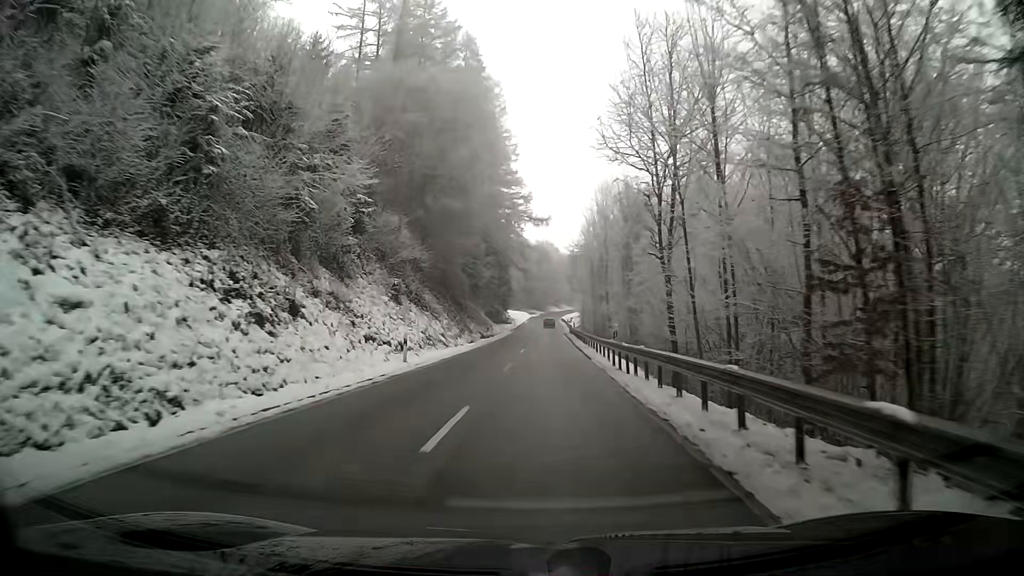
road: secondary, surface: asphalt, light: Day
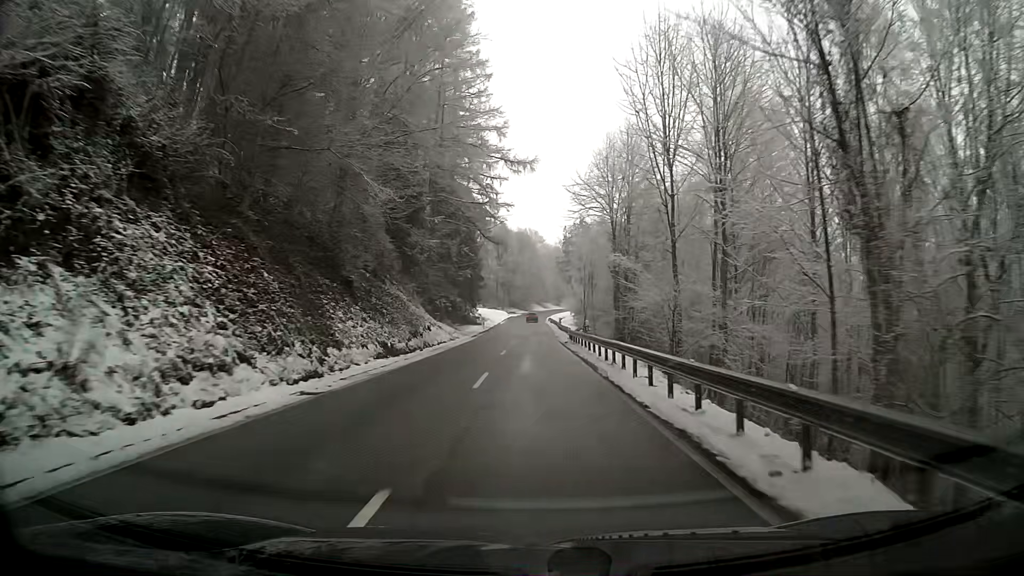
(+0.7, +30.6) m; +2°
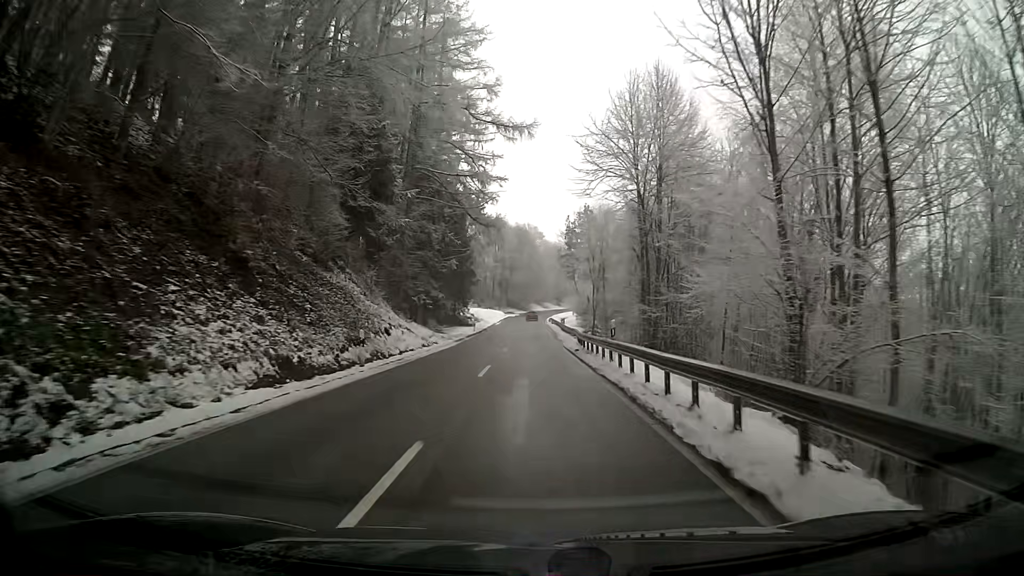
(0.0, +10.2) m; 0°
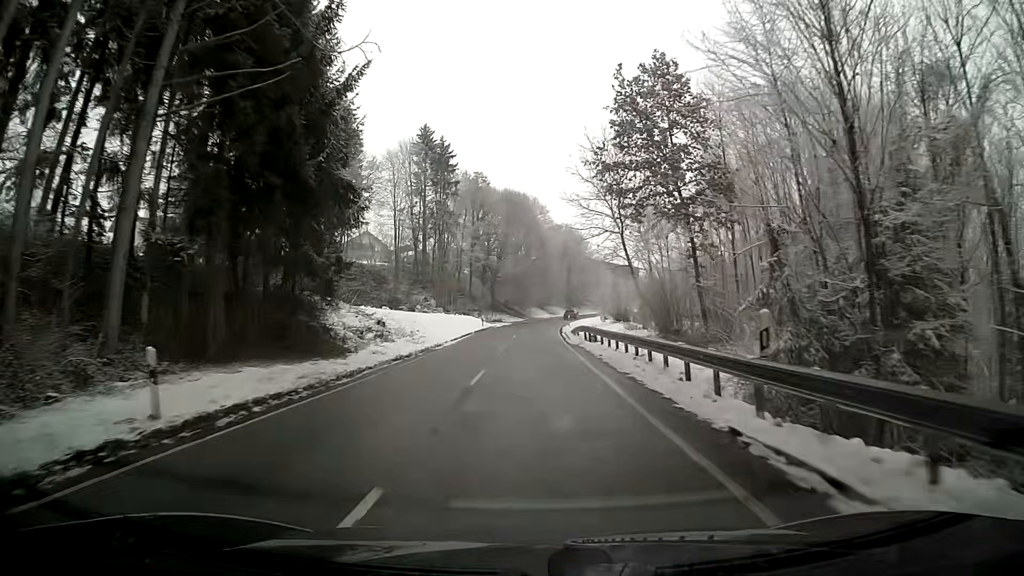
(-0.2, +51.8) m; 0°
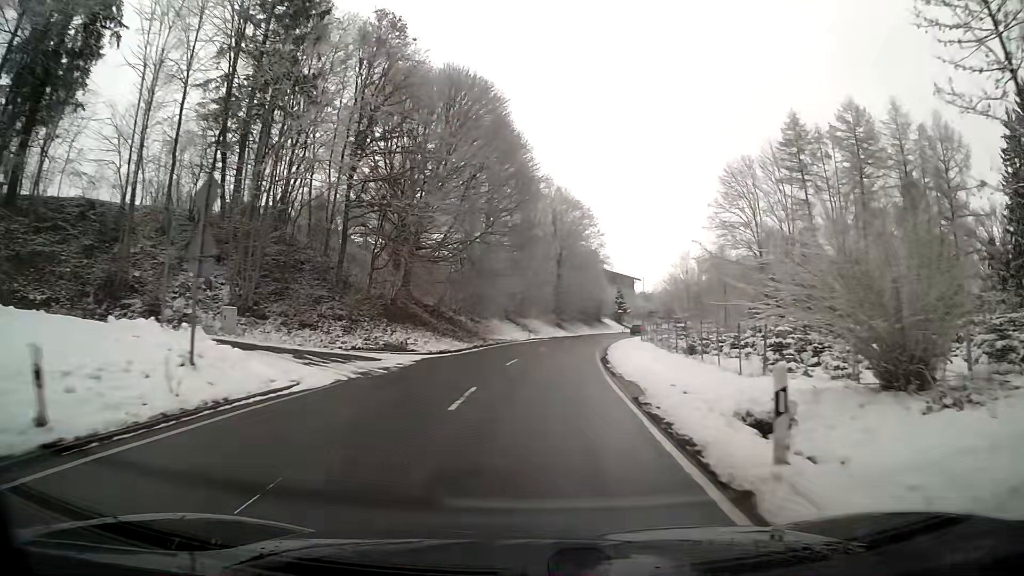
(+0.9, +52.5) m; +3°
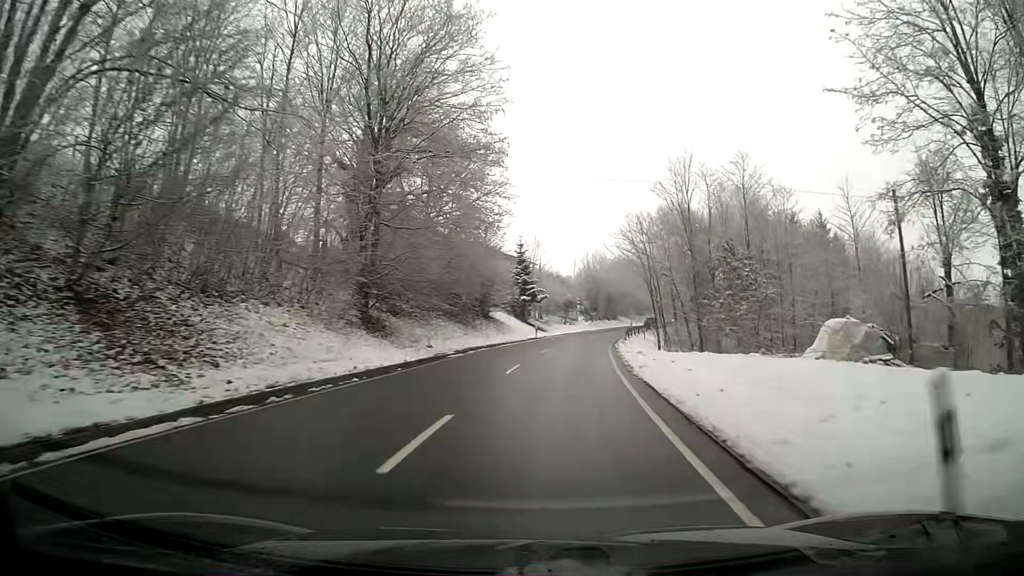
(+4.4, +52.1) m; +10°
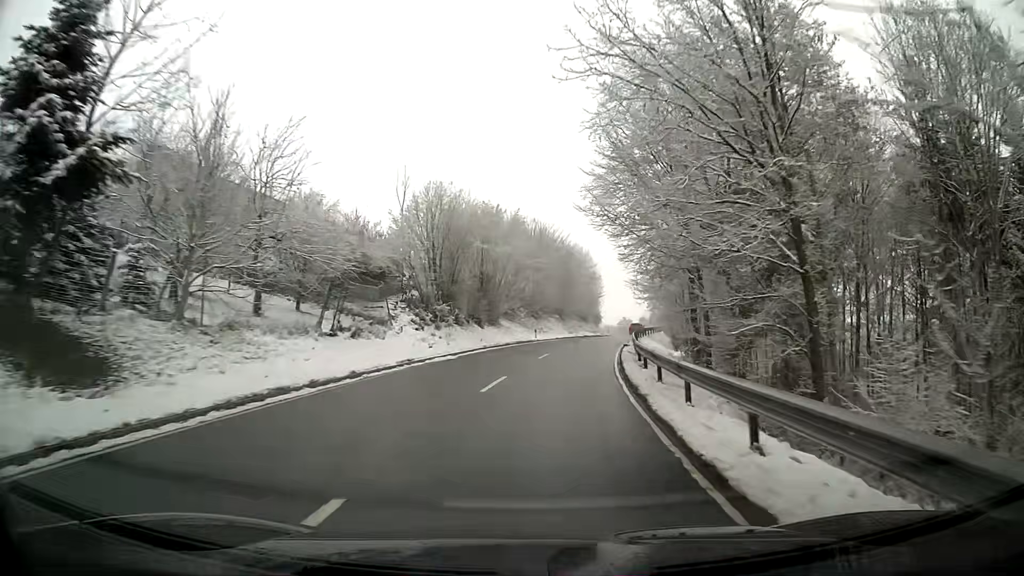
(+5.2, +52.1) m; +11°
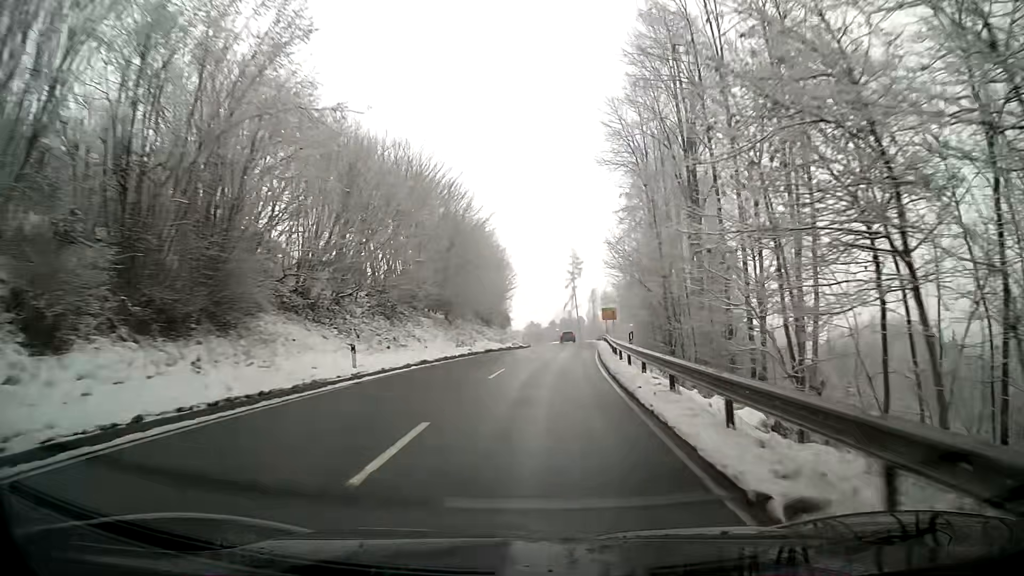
(+2.4, +31.5) m; +8°
